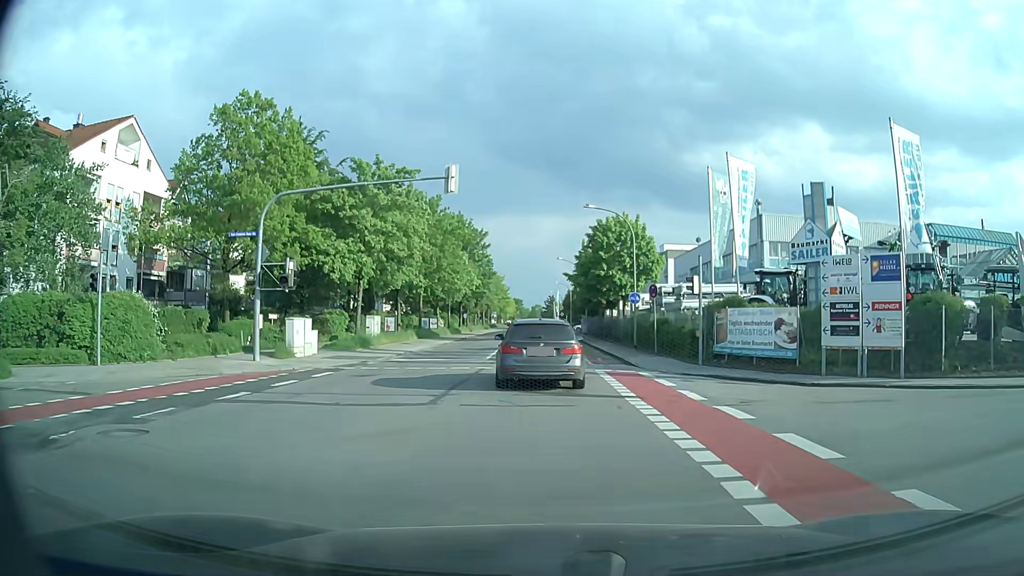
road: tertiary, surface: asphalt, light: Day
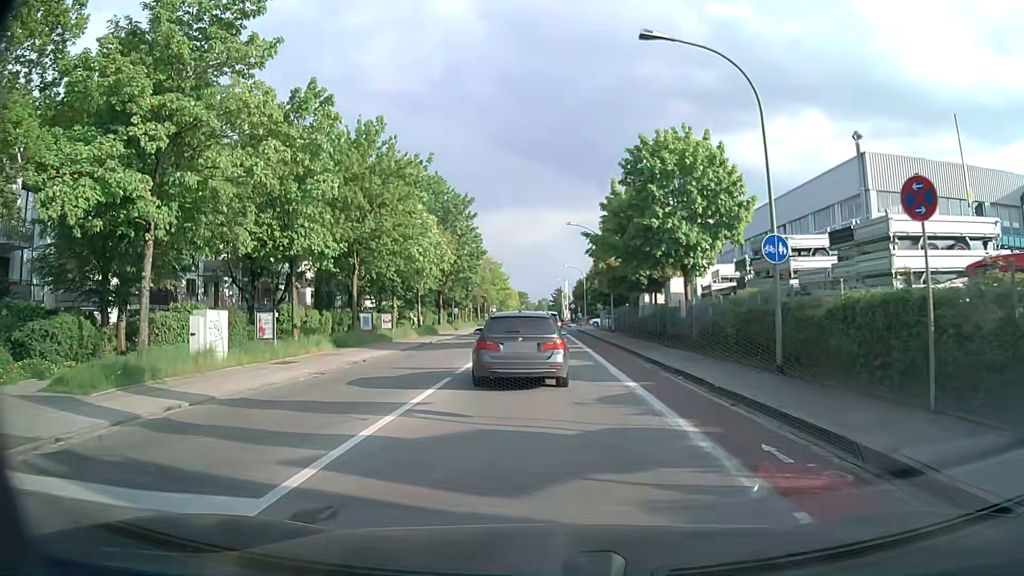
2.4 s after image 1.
(0.0, +21.0) m; 0°
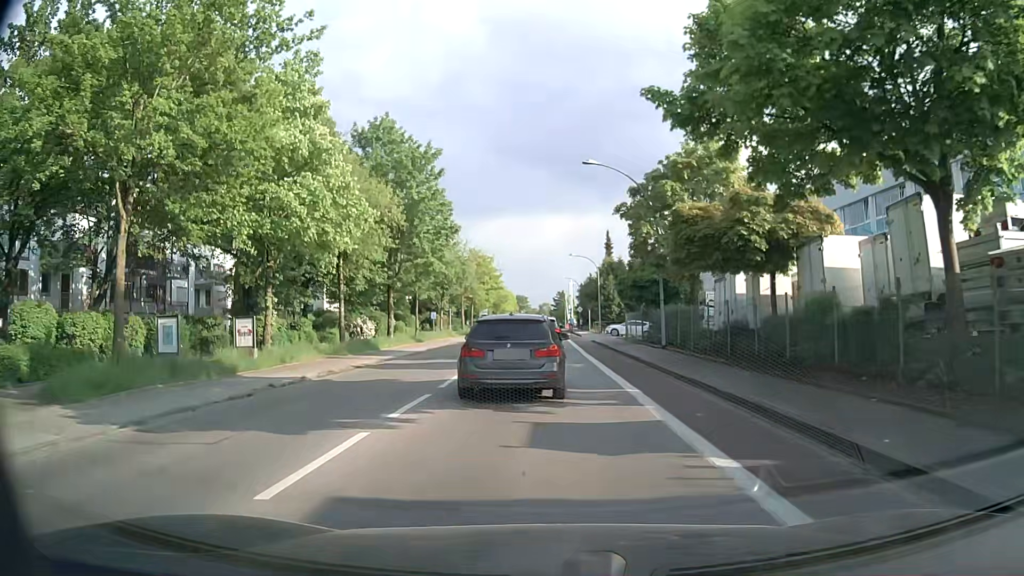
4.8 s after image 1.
(-0.2, +20.5) m; 0°
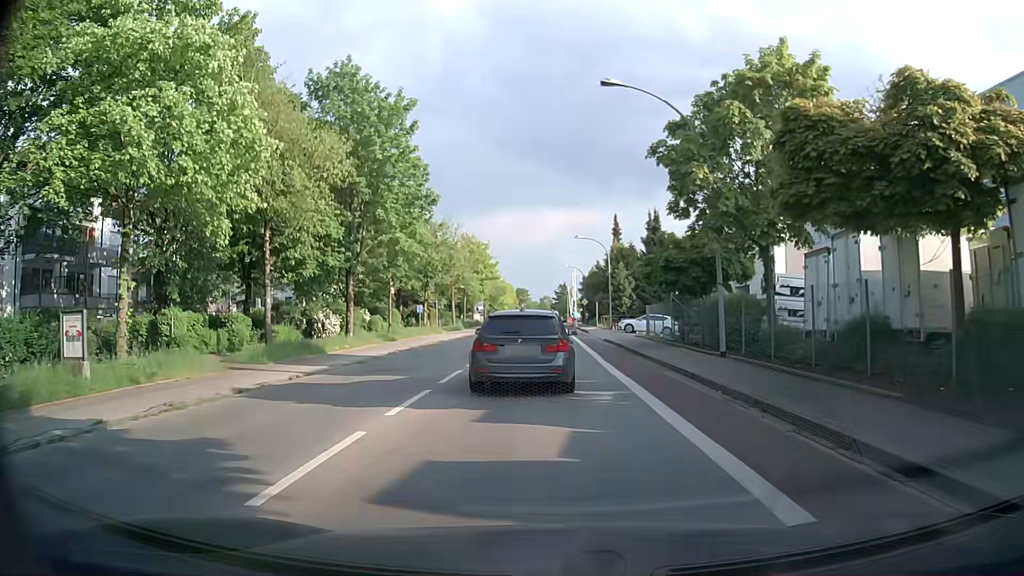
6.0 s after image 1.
(-0.1, +9.1) m; +1°
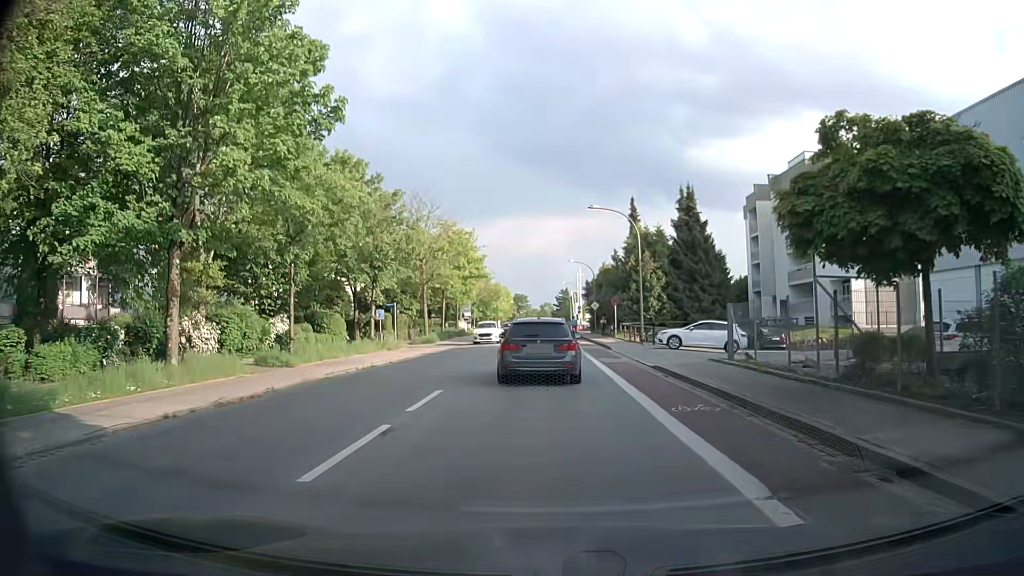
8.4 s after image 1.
(-0.3, +17.0) m; -1°
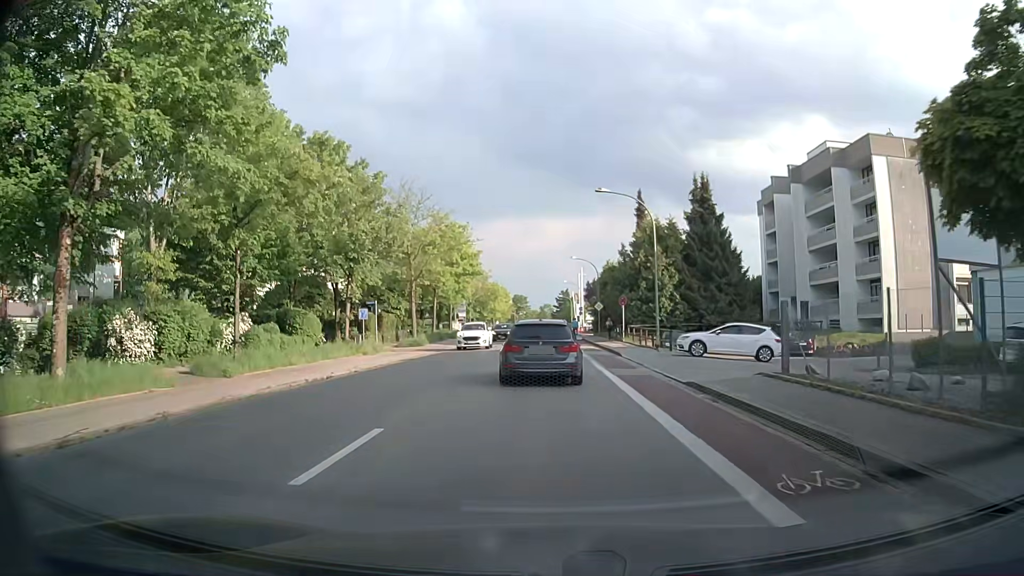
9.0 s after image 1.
(0.0, +5.0) m; 0°
